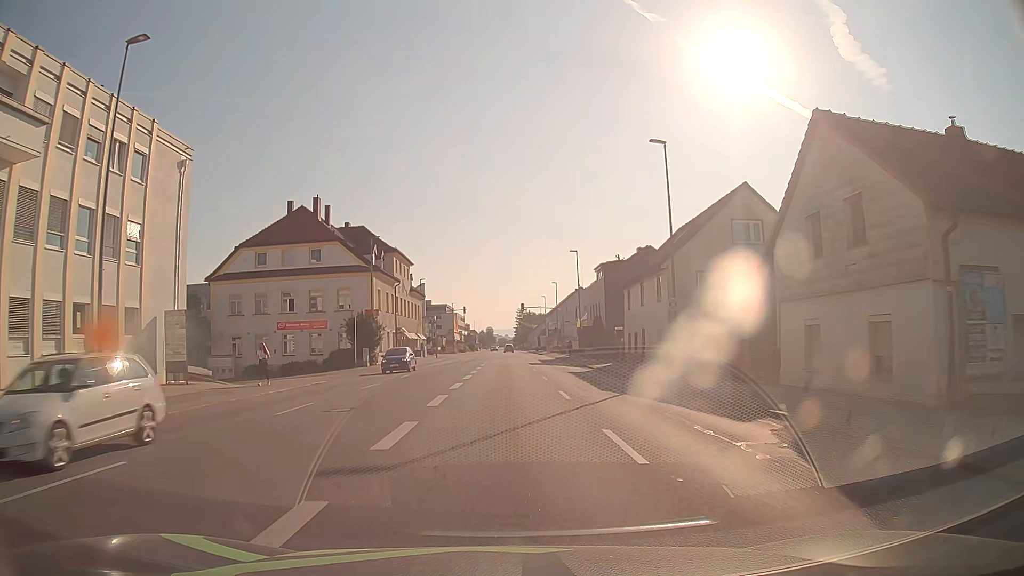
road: tertiary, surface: asphalt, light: Day
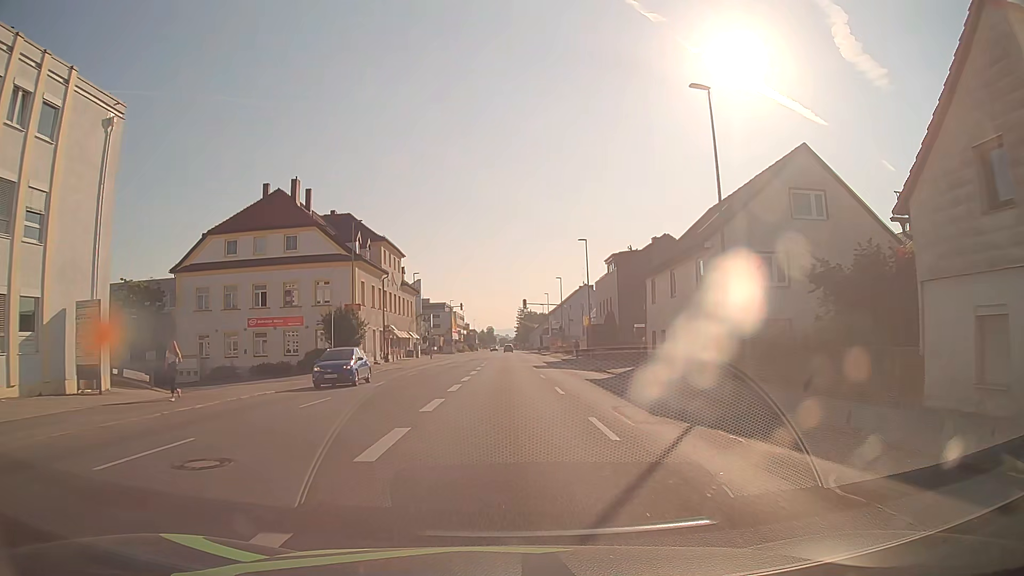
(0.0, +7.1) m; 0°
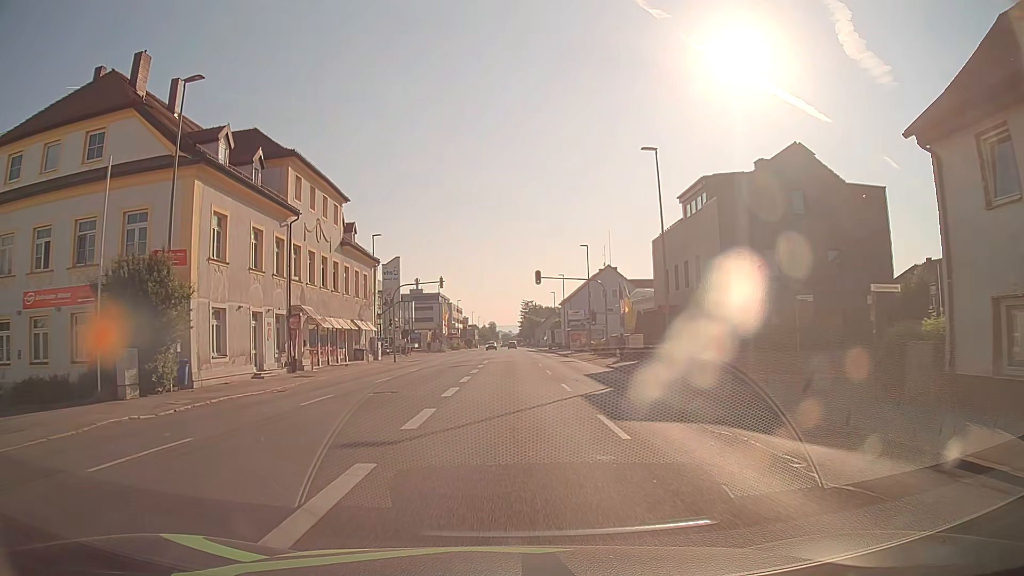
(-0.1, +27.2) m; 0°
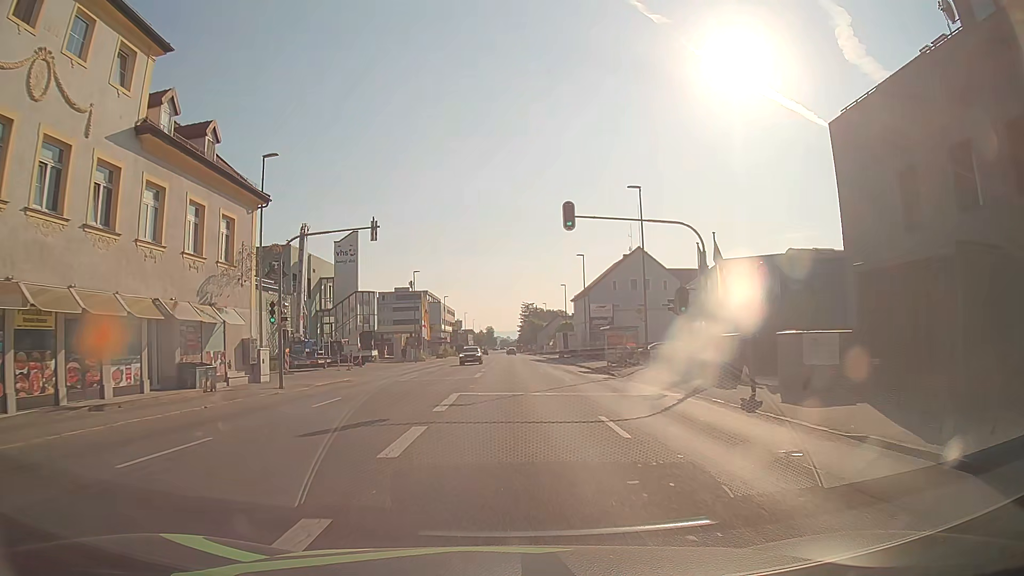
(0.0, +26.3) m; 0°
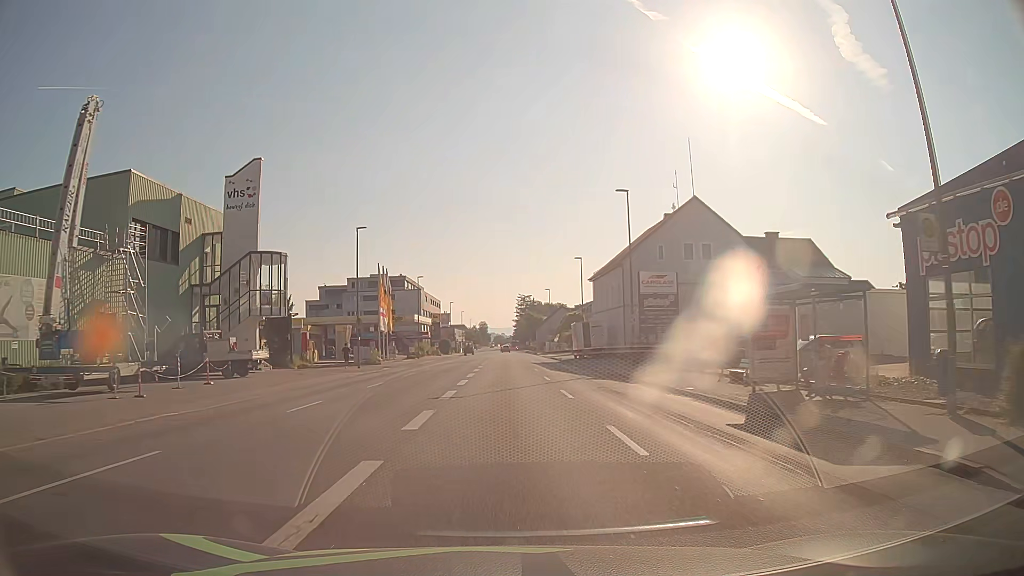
(+0.2, +27.5) m; 0°
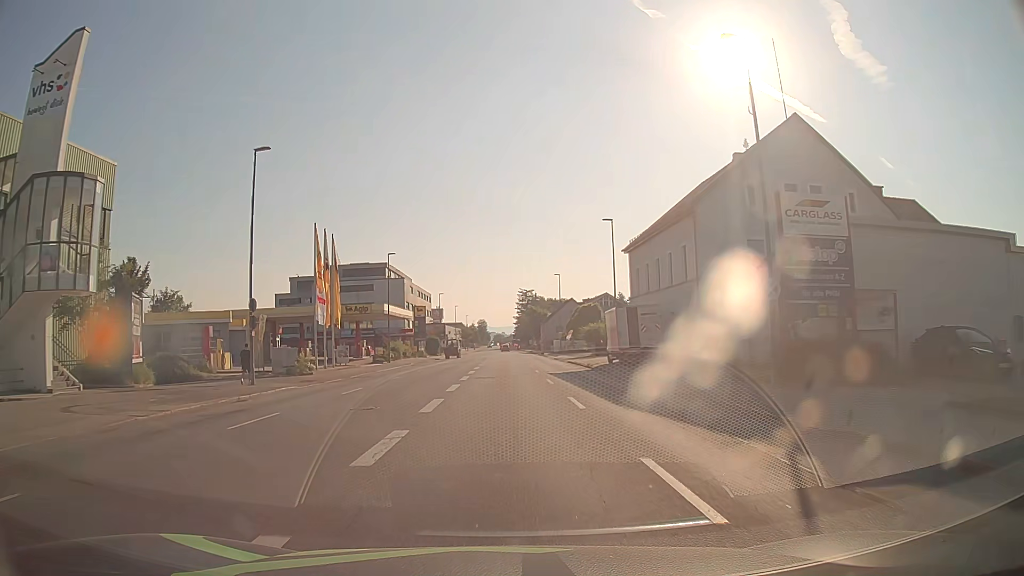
(+0.2, +21.4) m; 0°
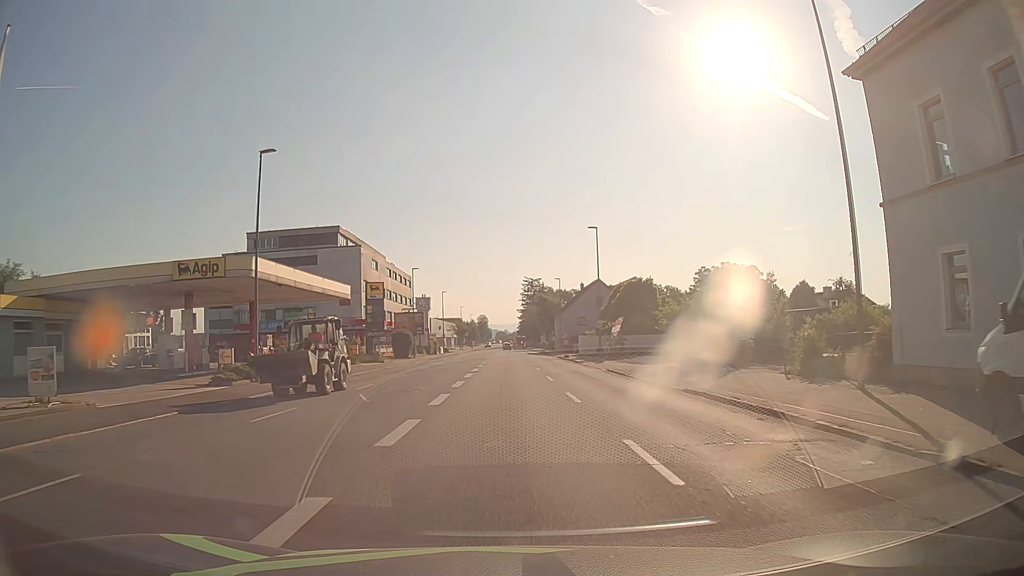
(-0.1, +34.6) m; 0°
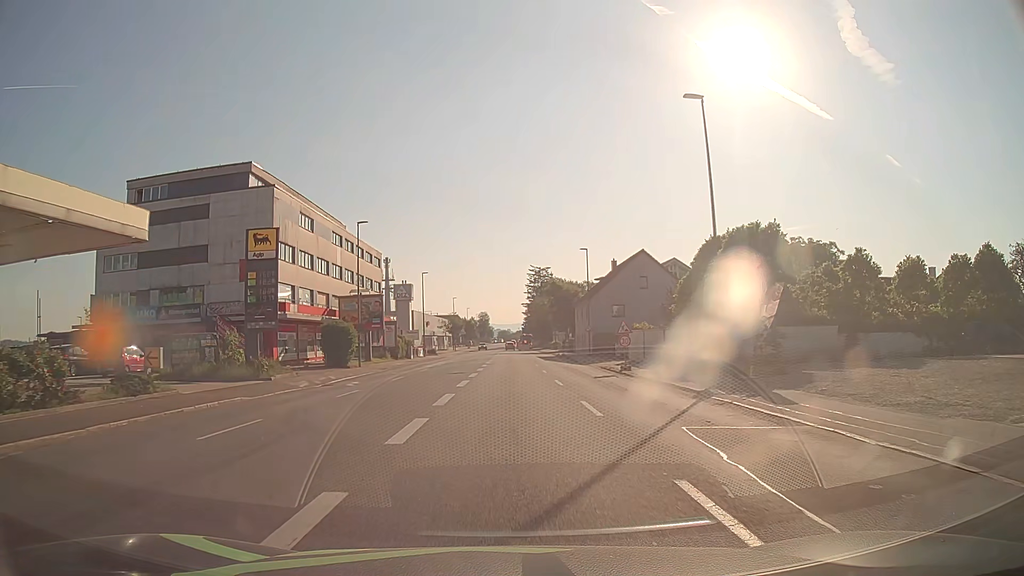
(+0.1, +29.6) m; 0°
(0, +10) (0, +20) (0, +30) (0, +40) (0, +50) (0, +60) (0, +70) (0, +80) (0, +90) (0, +100) m
